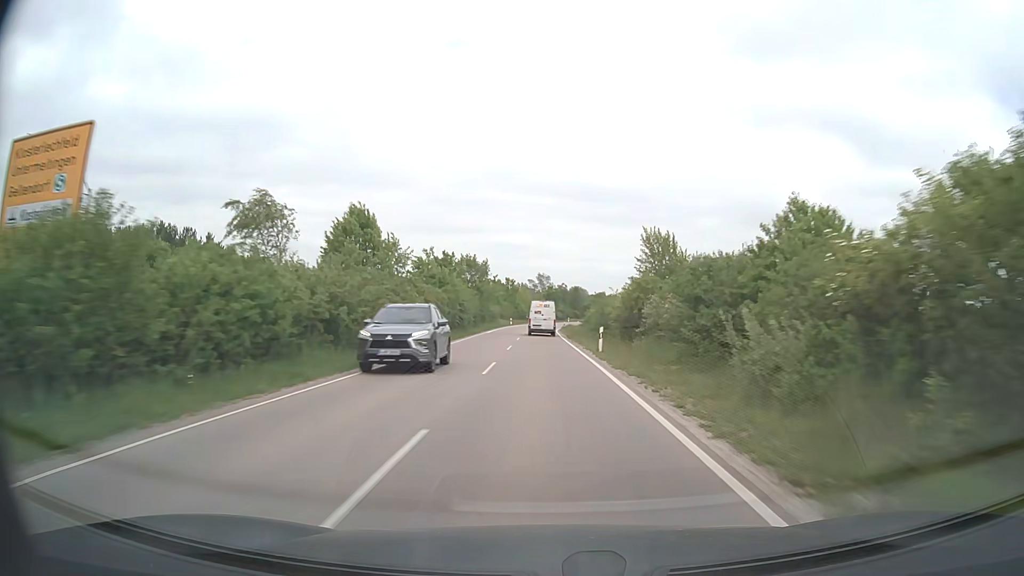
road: secondary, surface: asphalt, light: Day
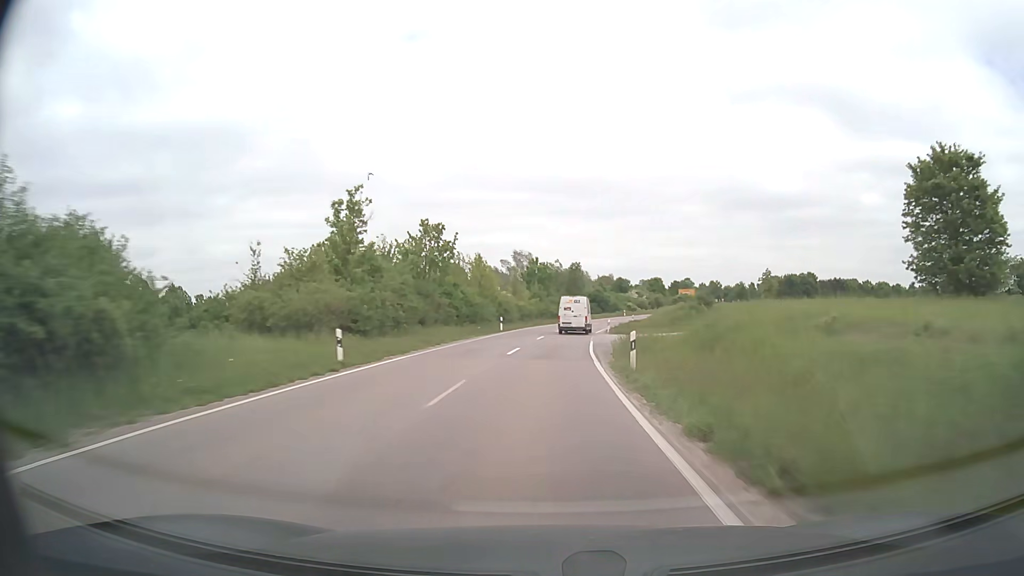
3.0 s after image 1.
(+0.1, +78.0) m; +1°
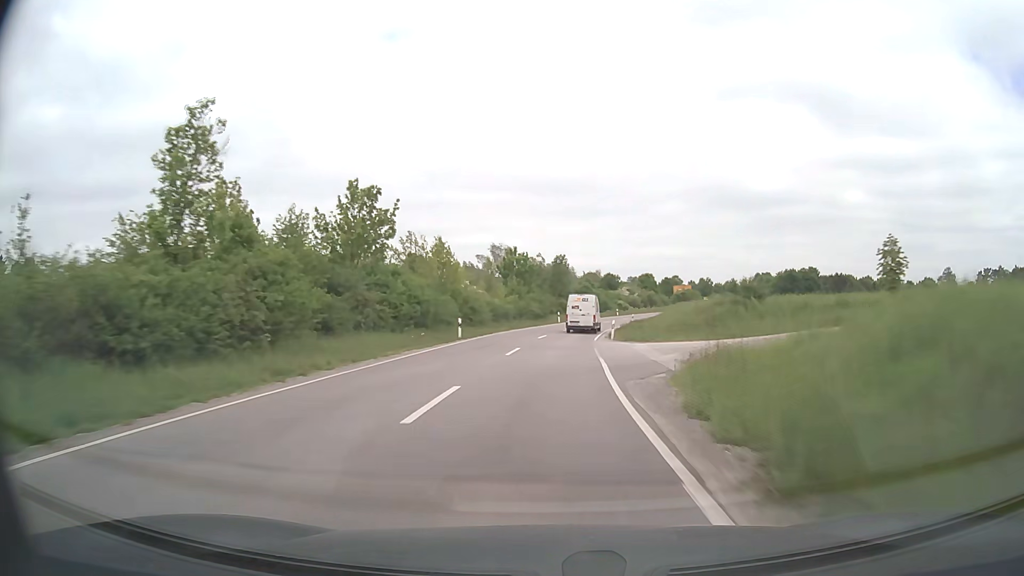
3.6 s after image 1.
(+0.2, +15.1) m; +1°
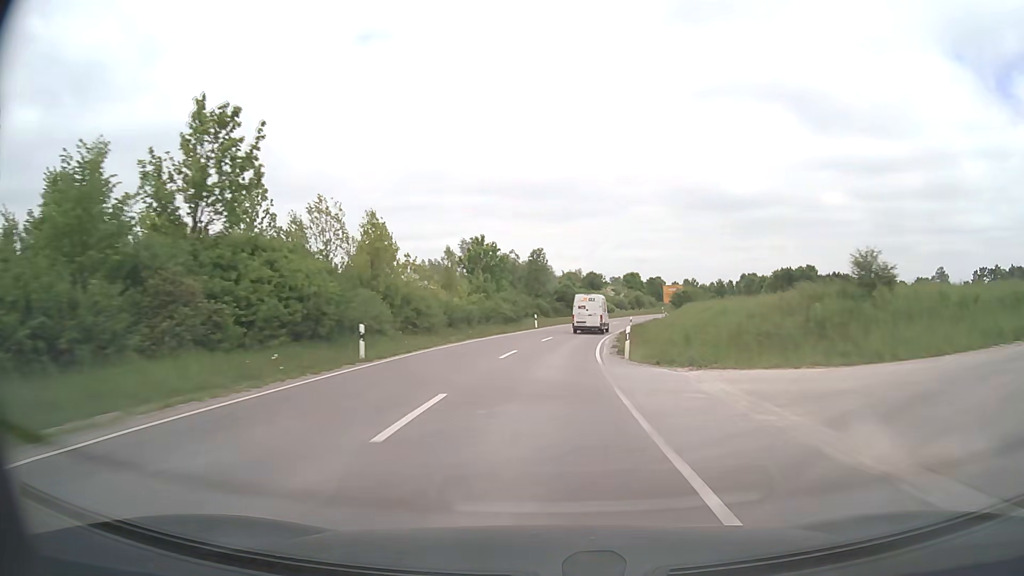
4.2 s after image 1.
(+0.2, +14.9) m; +2°
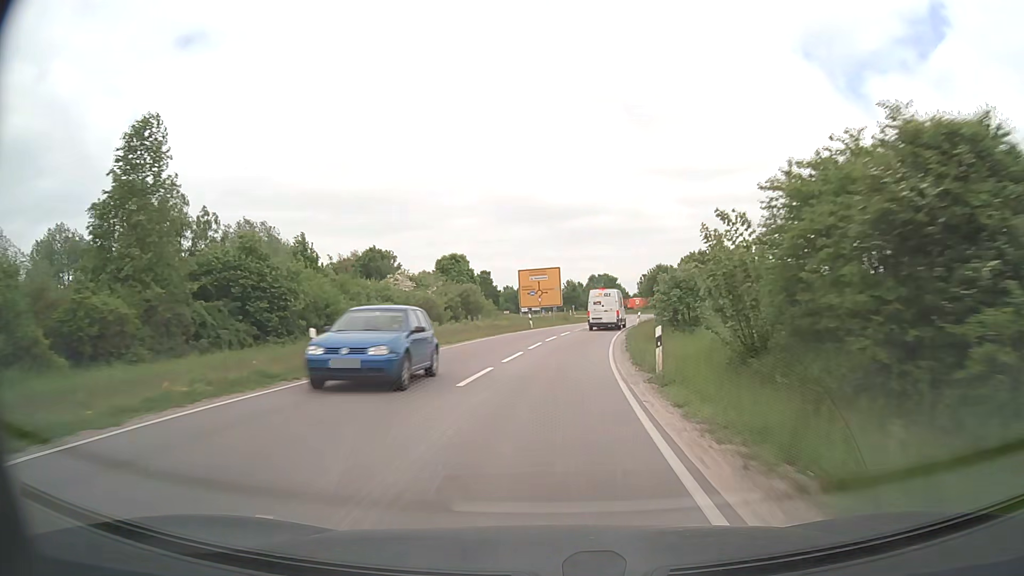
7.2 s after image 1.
(+8.4, +68.8) m; +15°
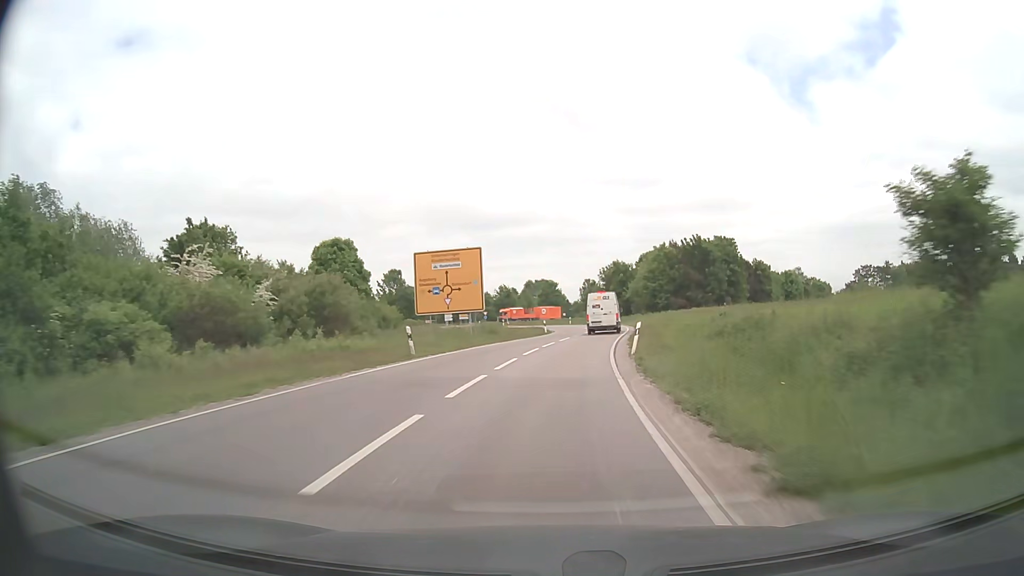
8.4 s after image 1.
(+1.1, +25.1) m; +5°
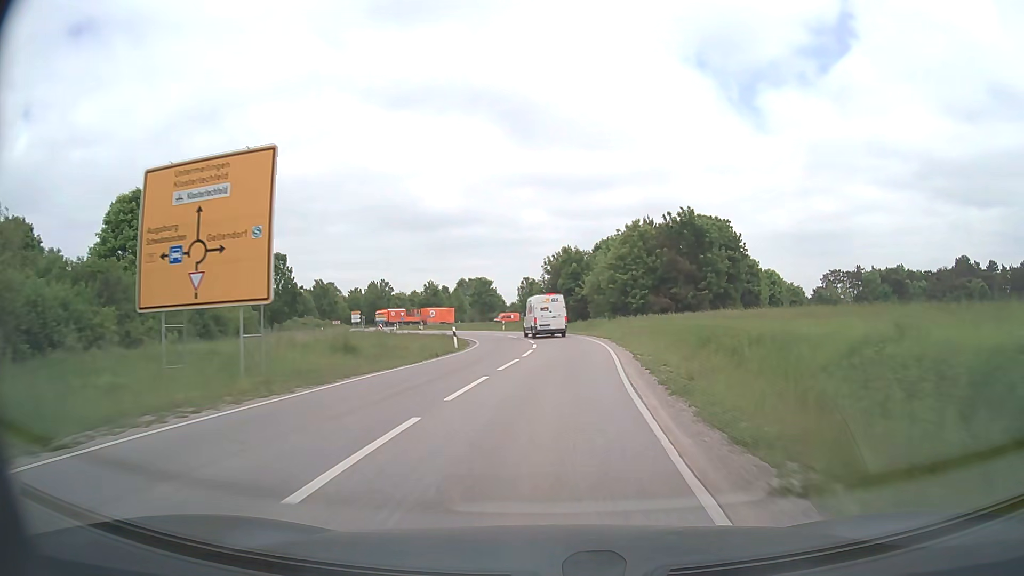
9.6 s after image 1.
(+1.2, +23.6) m; +5°
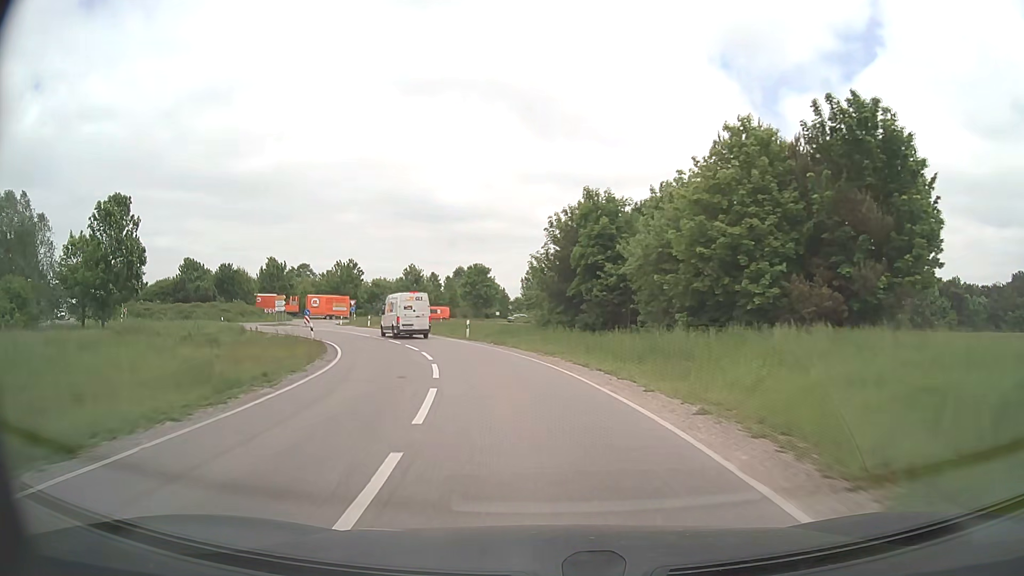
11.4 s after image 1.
(+0.6, +31.5) m; -1°
(0, +10) (-2, +20) (-4, +30) (-8, +39) (-12, +48) (-16, +57) (-21, +66) (-25, +75) (-28, +84) (-33, +93) m
